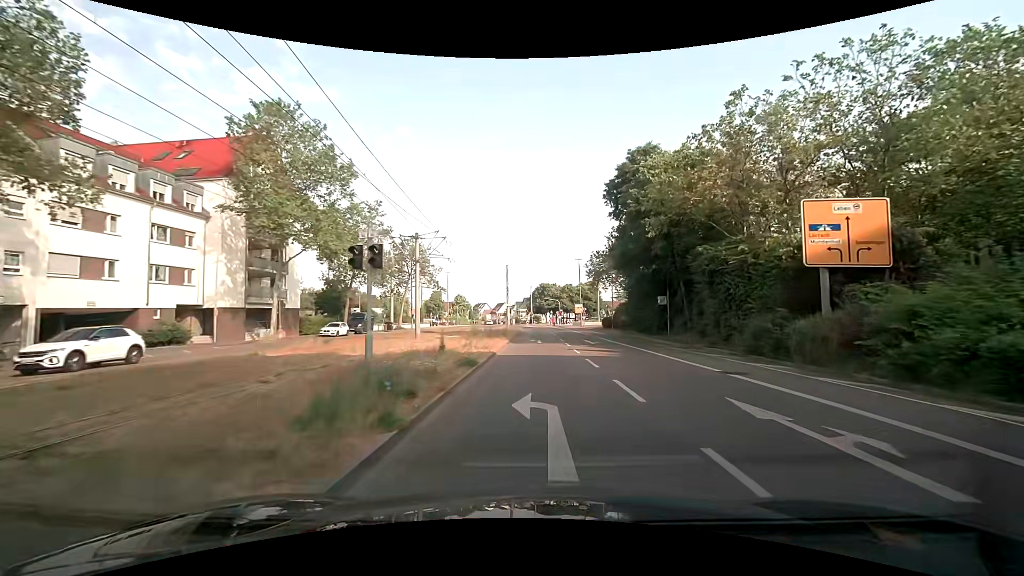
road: tertiary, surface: asphalt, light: Day
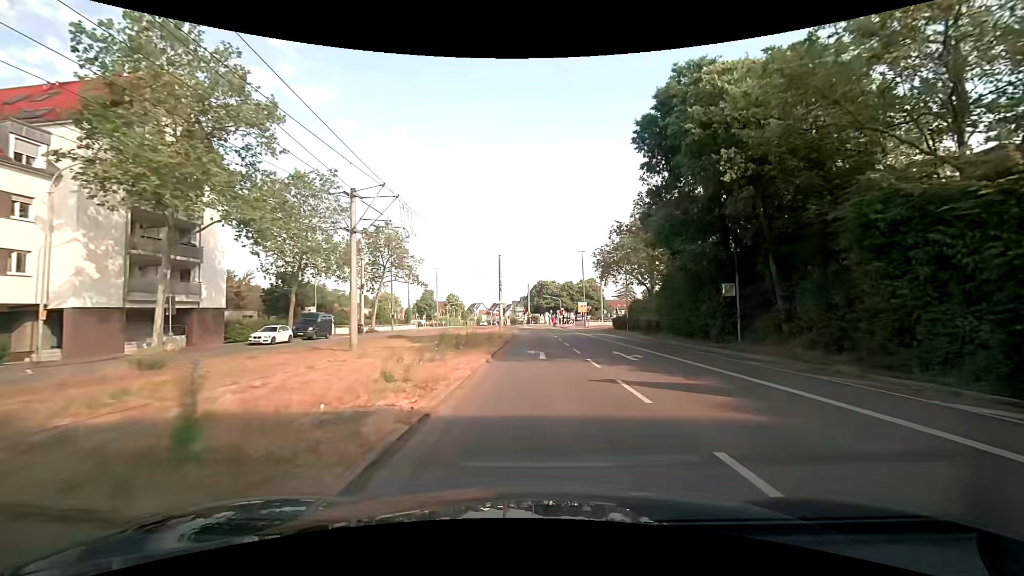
(0.0, +12.0) m; 0°
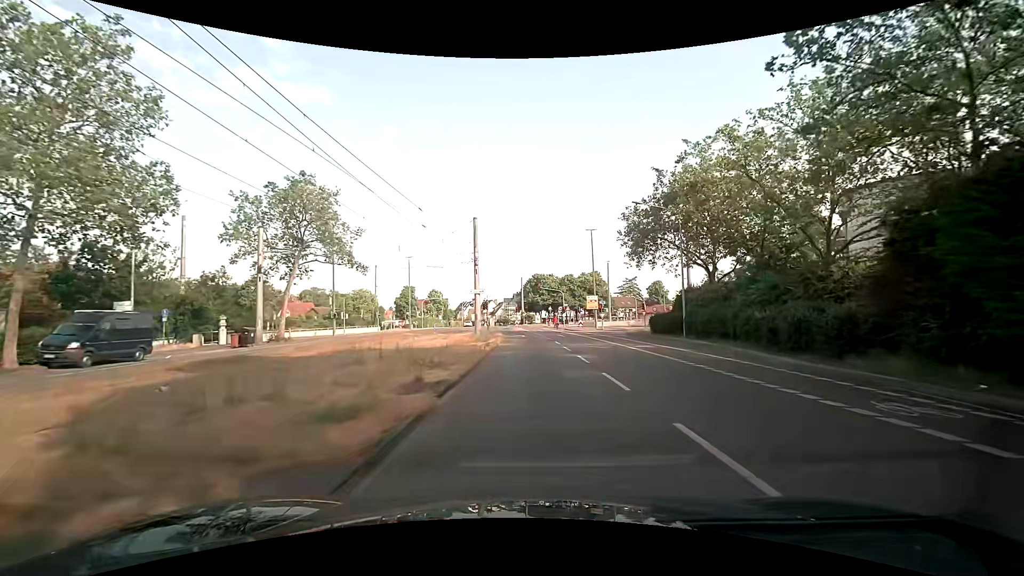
(0.0, +22.5) m; +1°
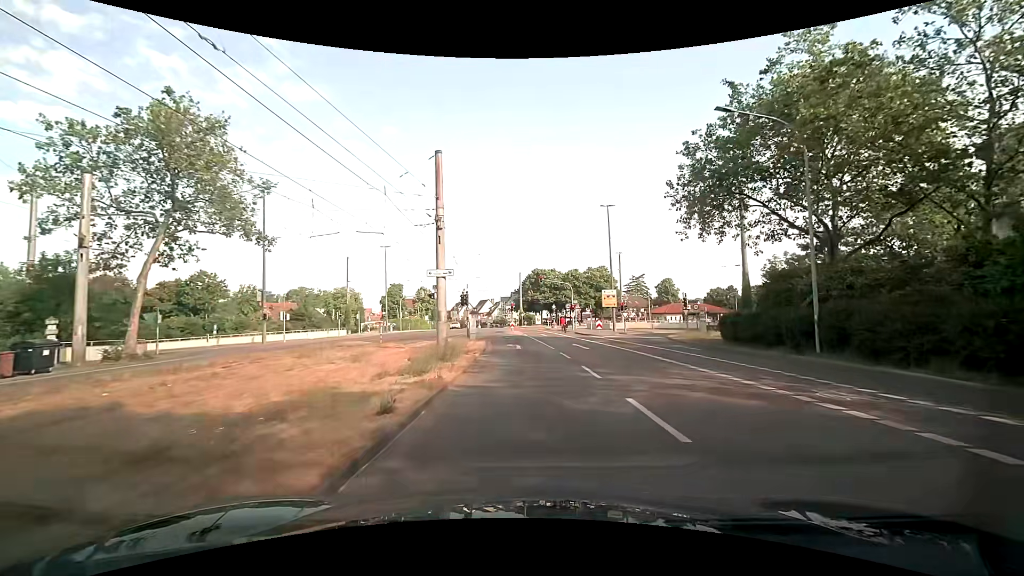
(0.0, +15.8) m; 0°
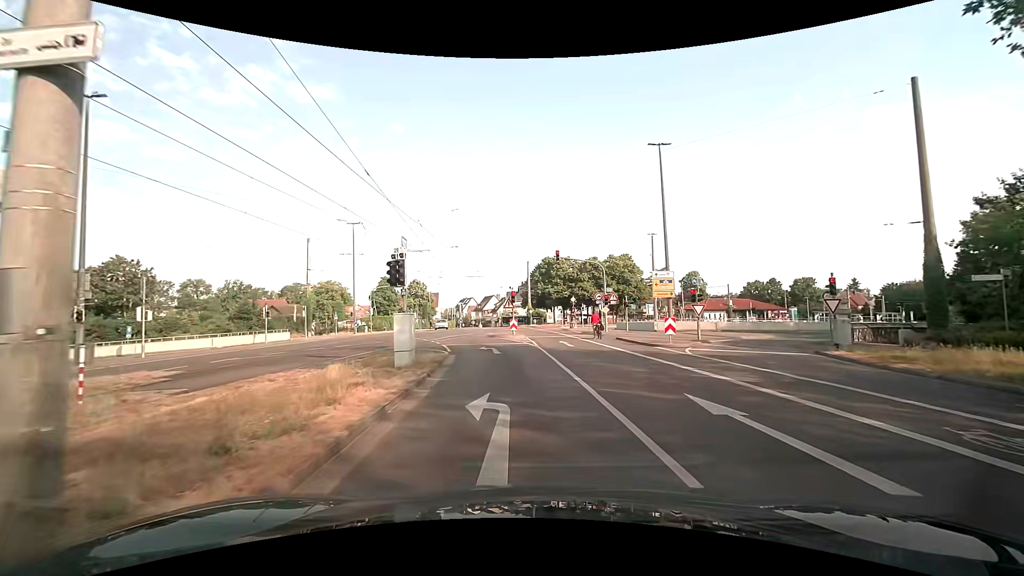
(0.0, +19.3) m; -1°
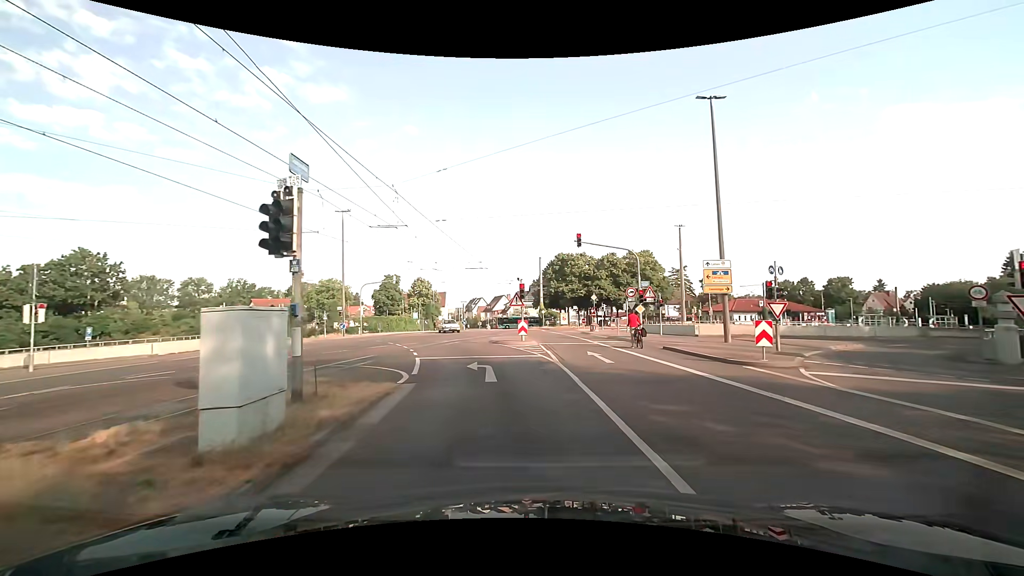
(-0.1, +7.9) m; 0°
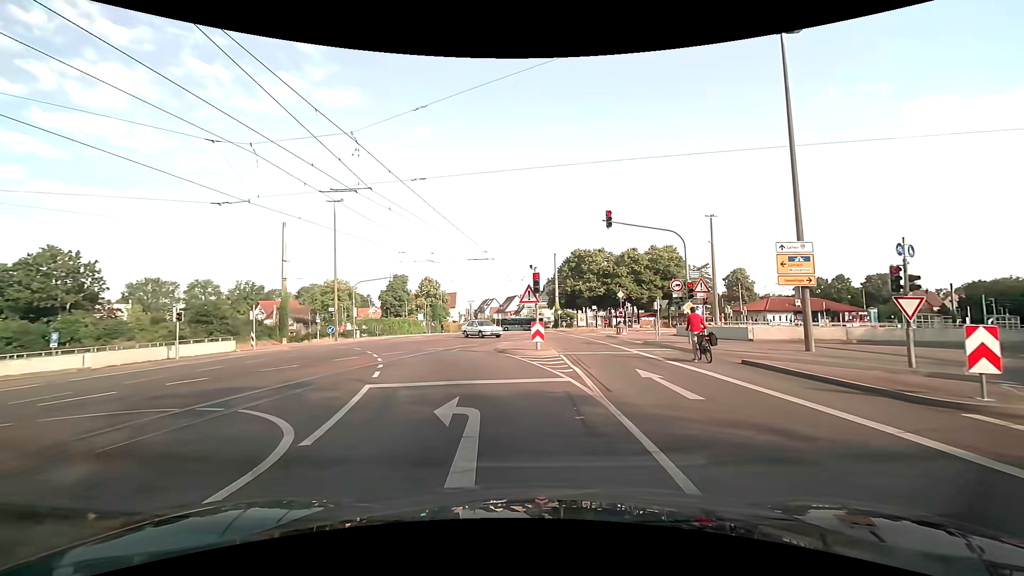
(-0.2, +6.4) m; -4°
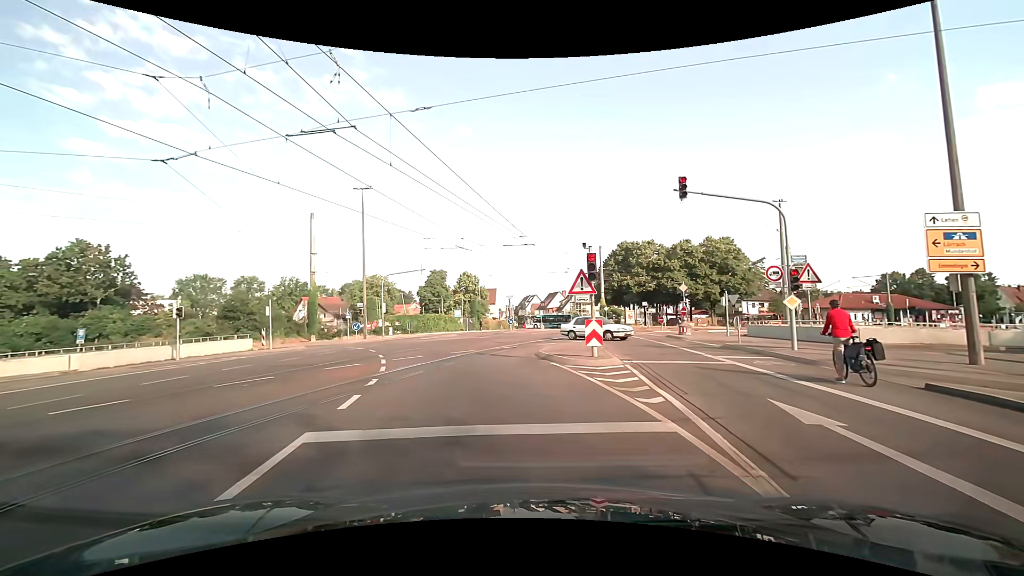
(-0.1, +4.7) m; -4°
(-1, +10) (-4, +20) (-8, +29) (-15, +36) (-24, +40) (-33, +42) (-43, +41) (-53, +40) (-63, +38) (-73, +37) m
